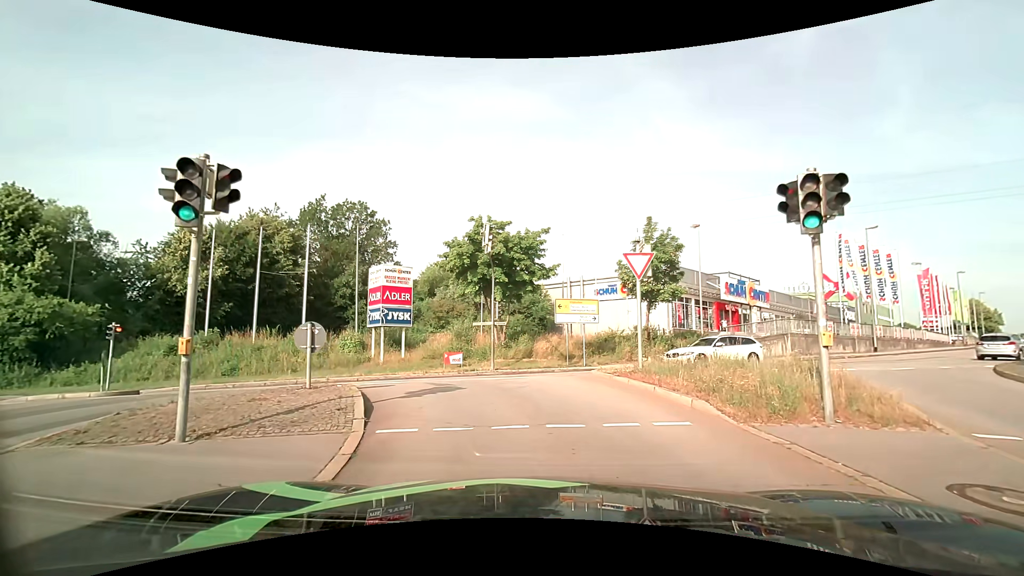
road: primary_link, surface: asphalt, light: Day
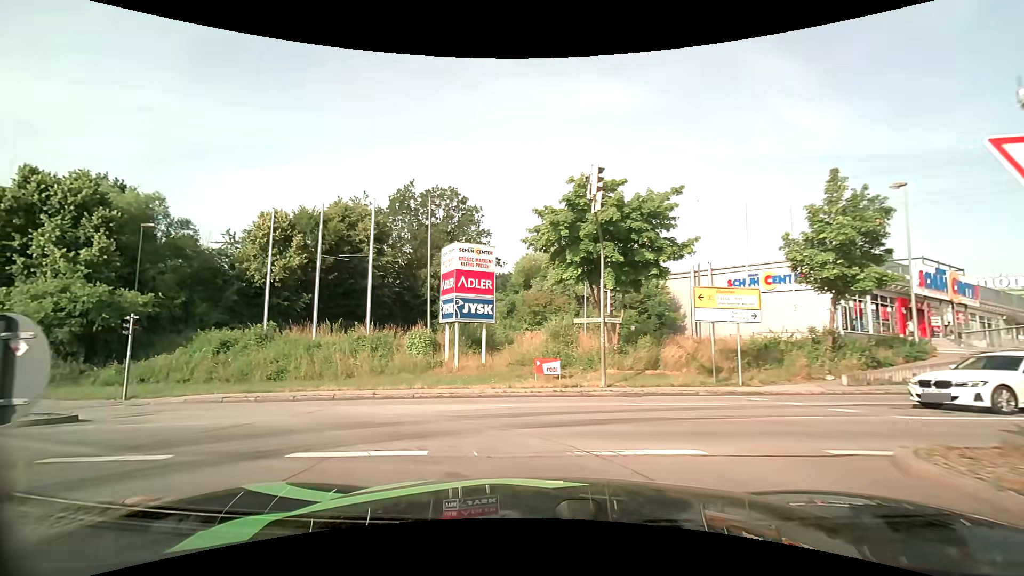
(-0.5, +7.9) m; -11°
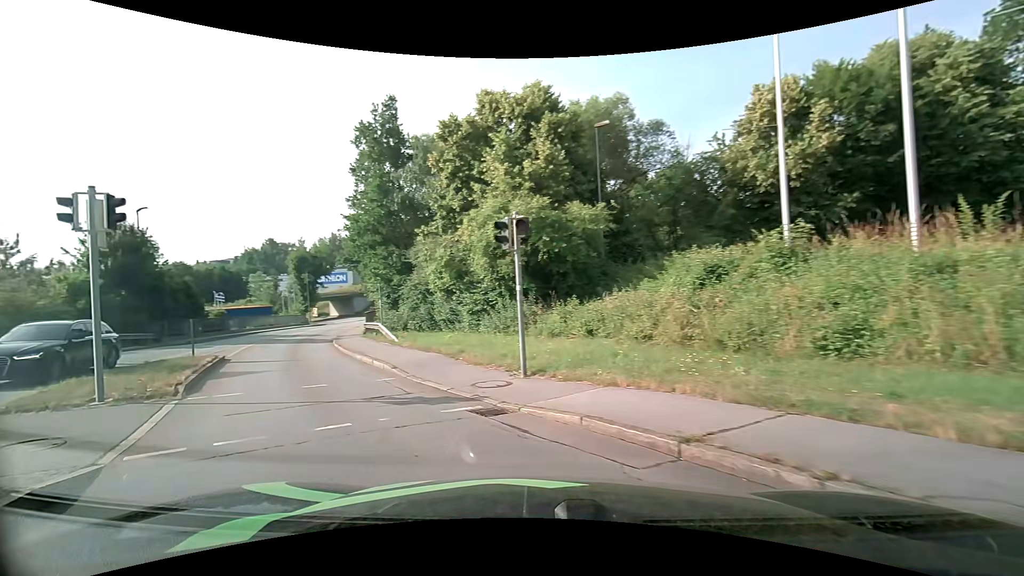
(-6.1, +13.9) m; -54°
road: tertiary
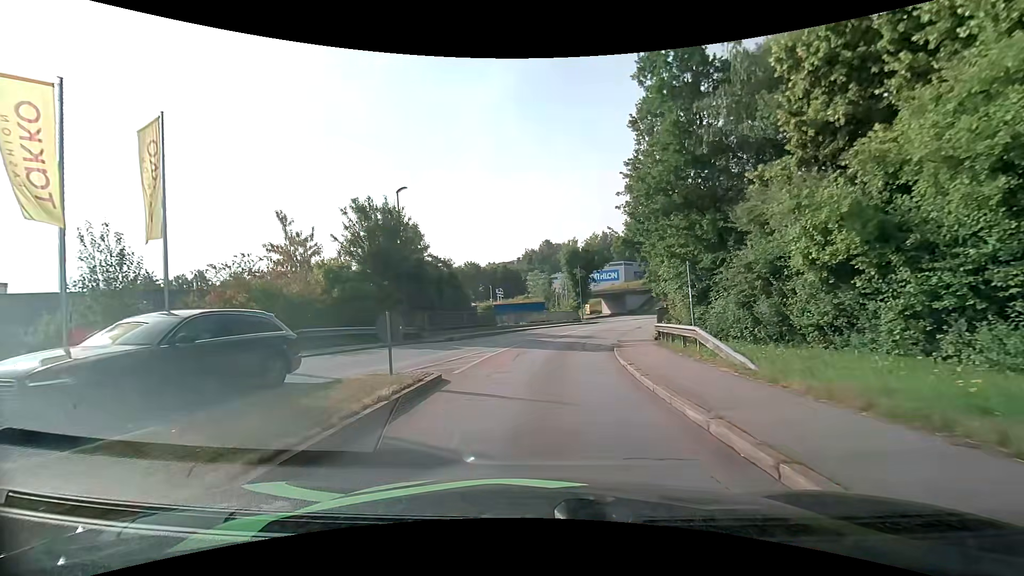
(-3.1, +9.2) m; -30°
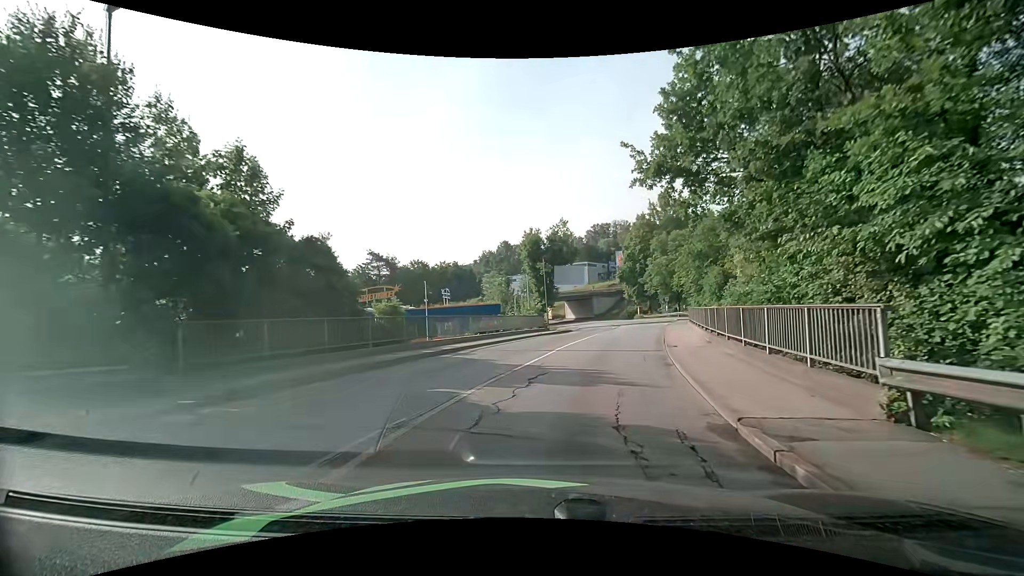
(+0.2, +15.8) m; +5°
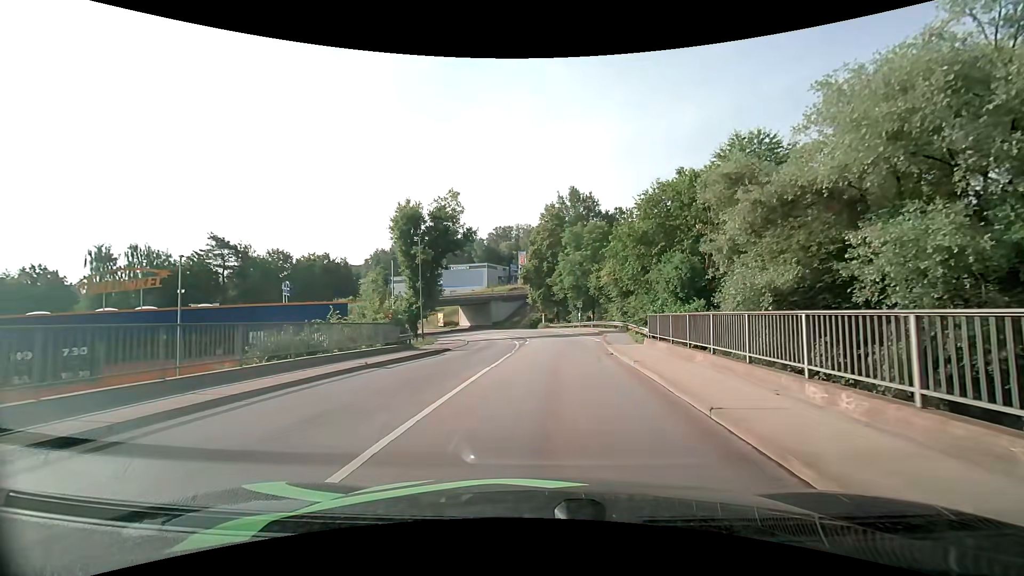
(+1.8, +17.5) m; +11°
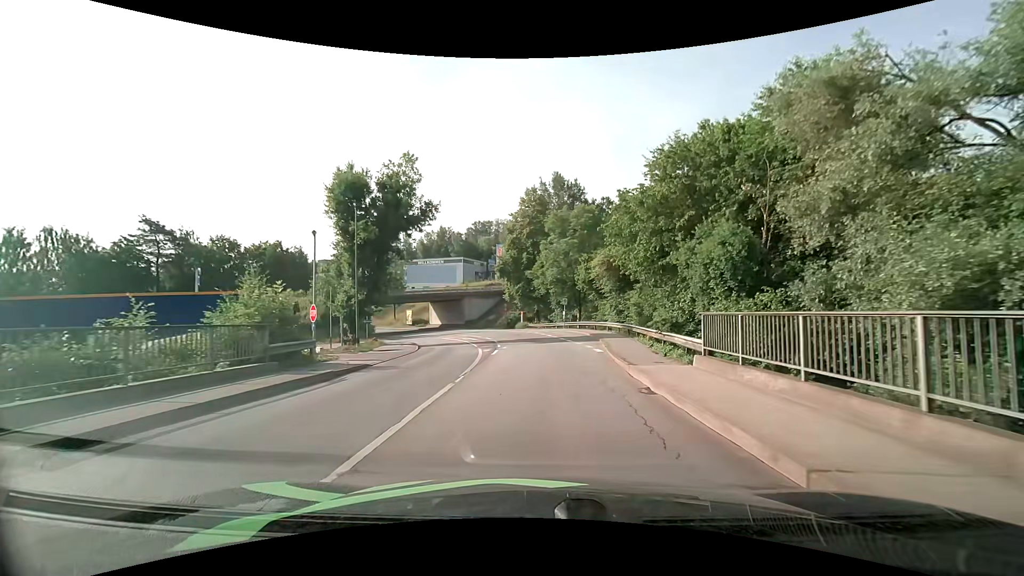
(+0.2, +9.7) m; +2°
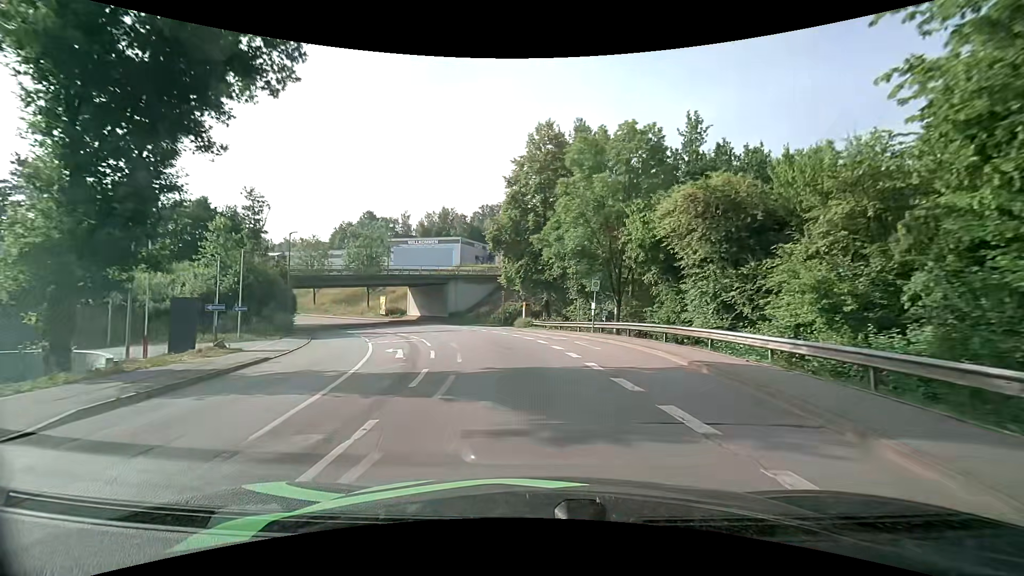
(+0.1, +22.1) m; -1°
(0, +10) (-1, +20) (-3, +30) (-6, +39) (-10, +48) (-15, +57) (-21, +65) (-27, +73) (-34, +80) (-42, +87) m
